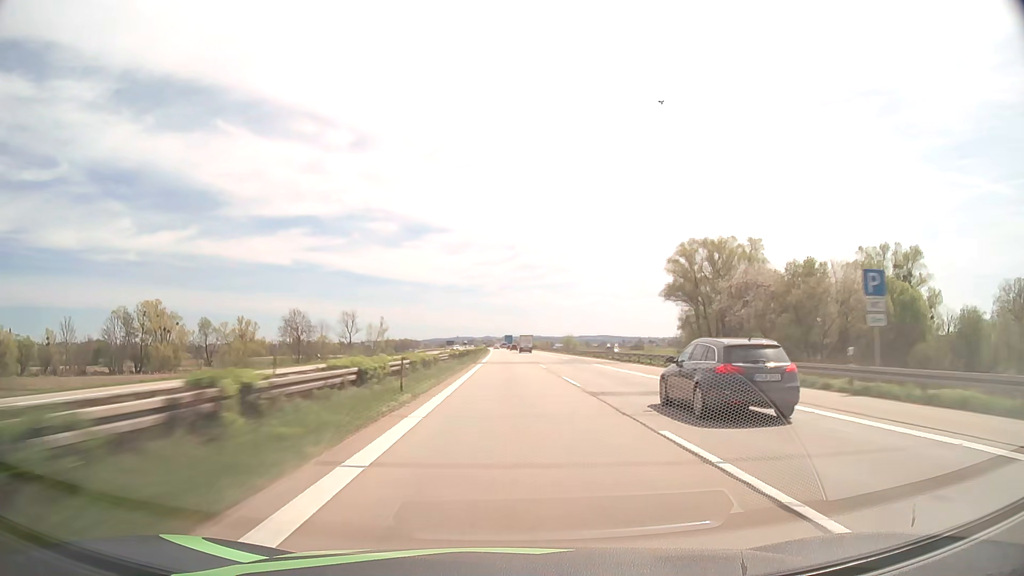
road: motorway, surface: asphalt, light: Day
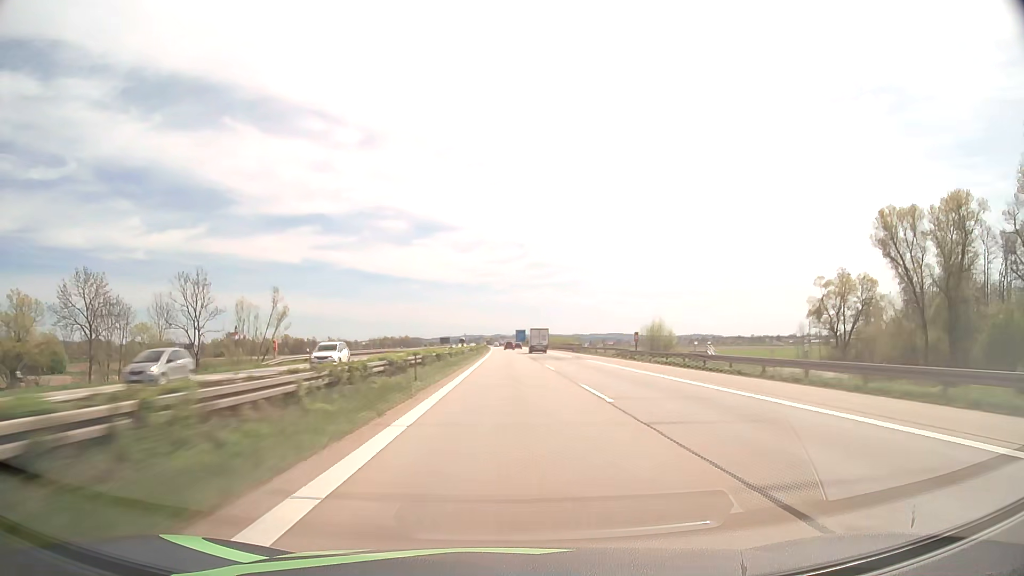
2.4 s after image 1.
(-0.7, +96.3) m; -1°
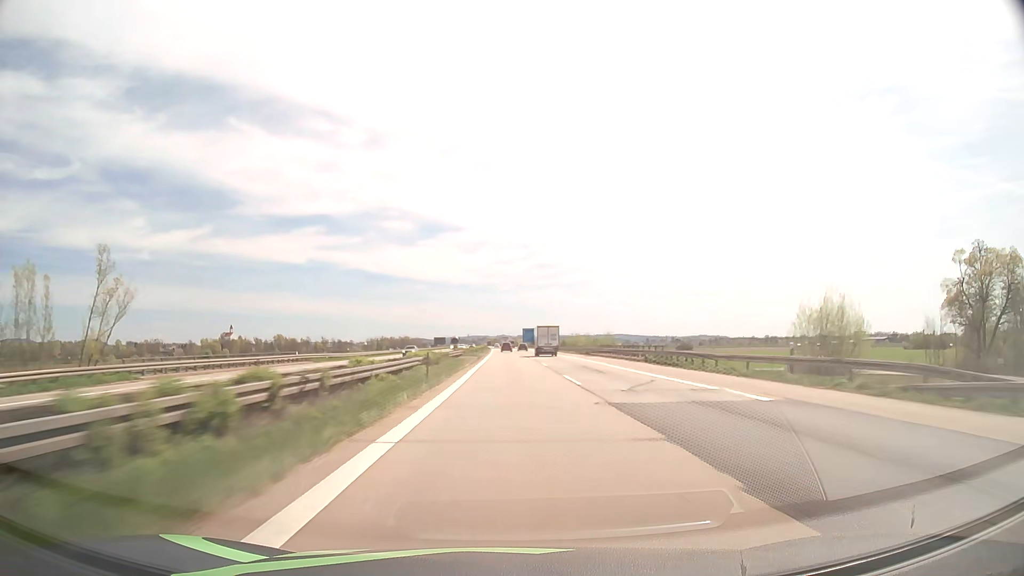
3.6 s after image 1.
(-0.2, +46.5) m; 0°
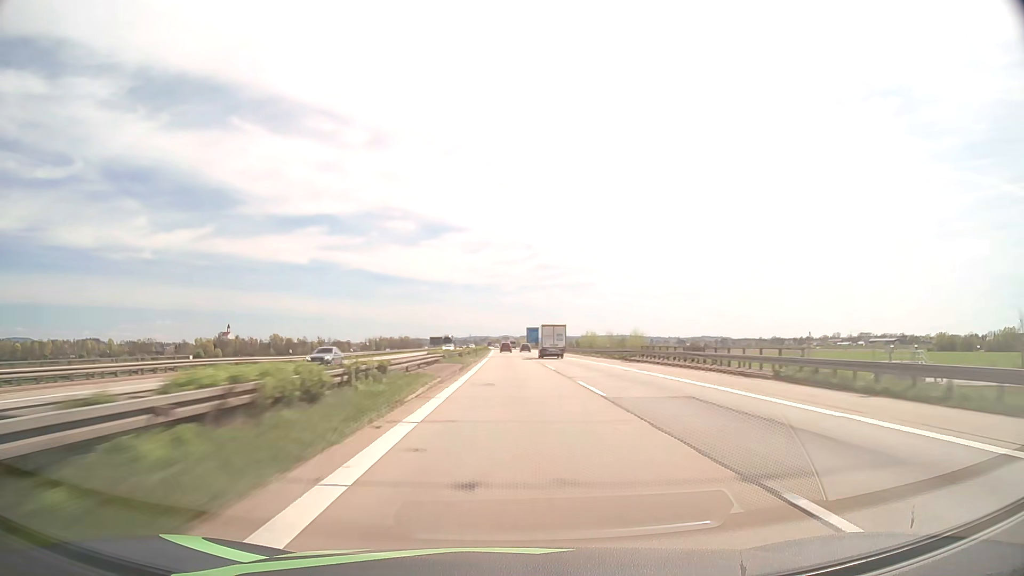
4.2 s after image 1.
(0.0, +22.9) m; 0°
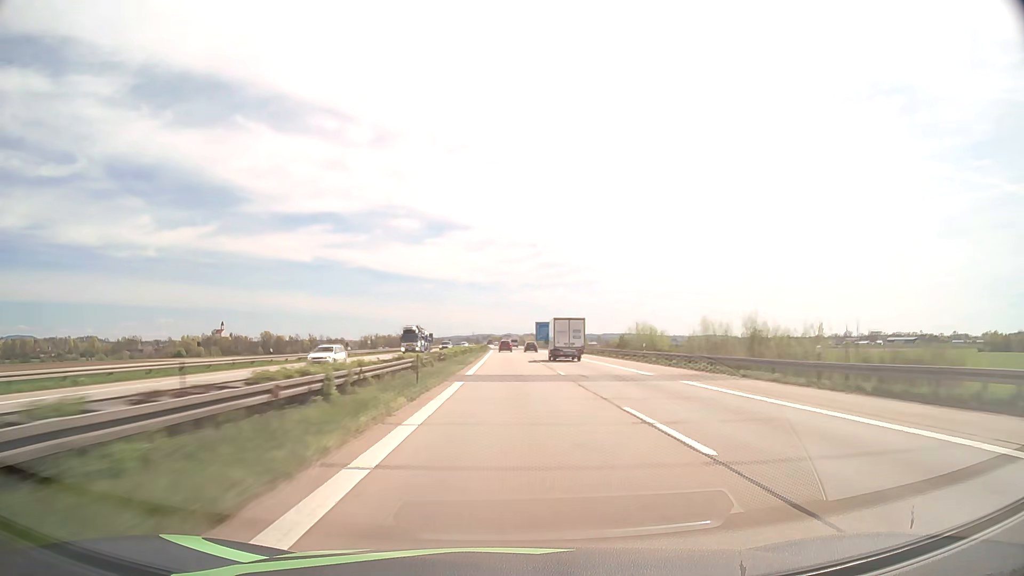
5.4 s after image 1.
(-0.1, +44.9) m; 0°
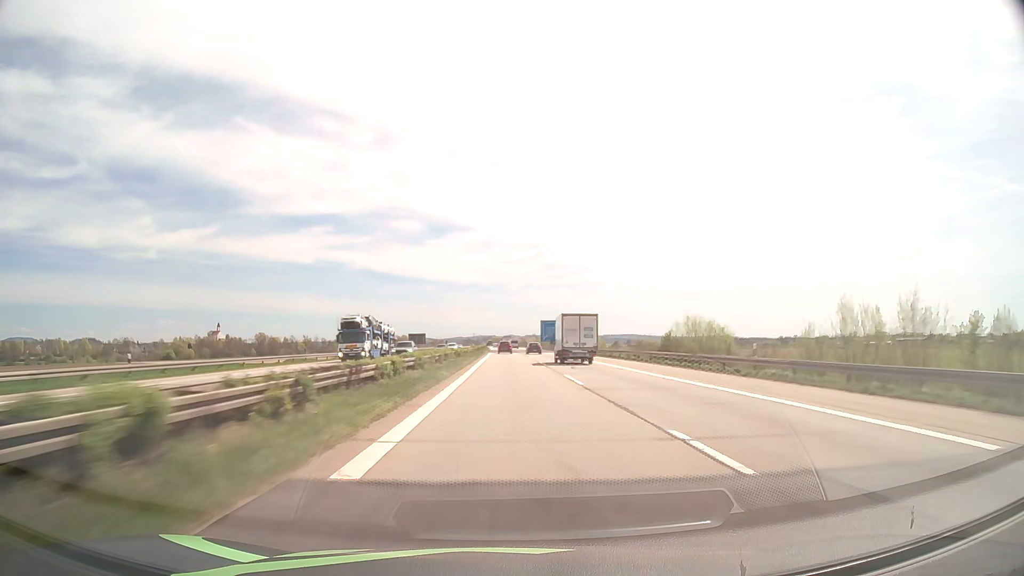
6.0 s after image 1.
(0.0, +22.1) m; 0°
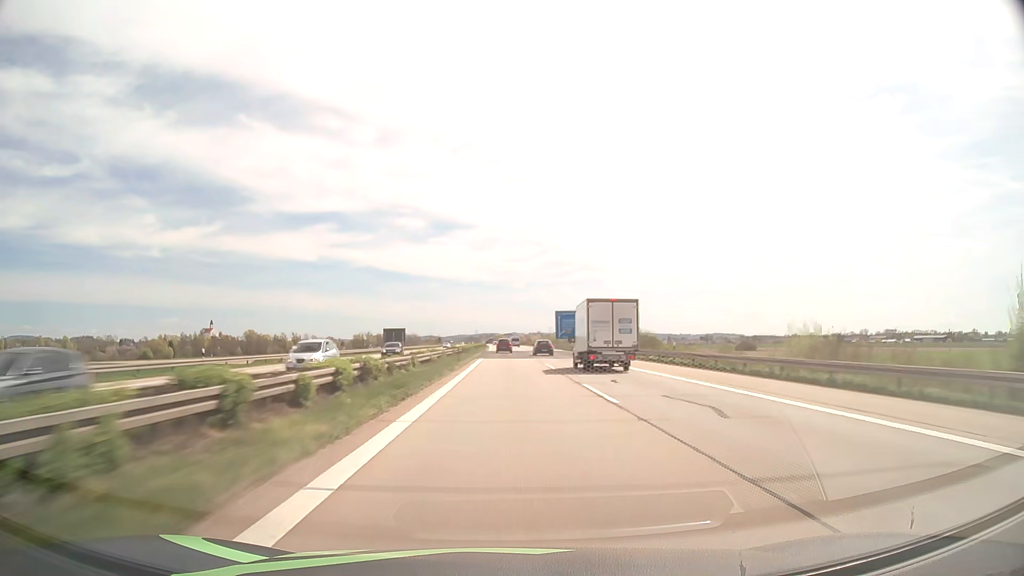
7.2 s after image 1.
(-0.1, +42.7) m; 0°
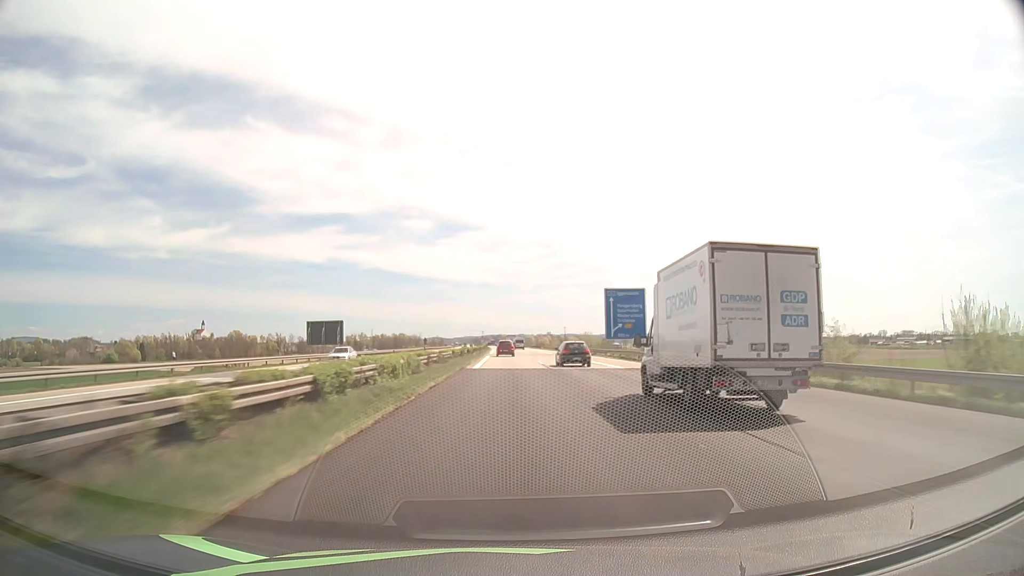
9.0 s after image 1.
(-0.3, +60.0) m; -1°
(0, +10) (0, +20) (0, +30) (0, +40) (0, +50) (0, +60) (0, +70) (0, +80) (0, +90) (-1, +100) m
